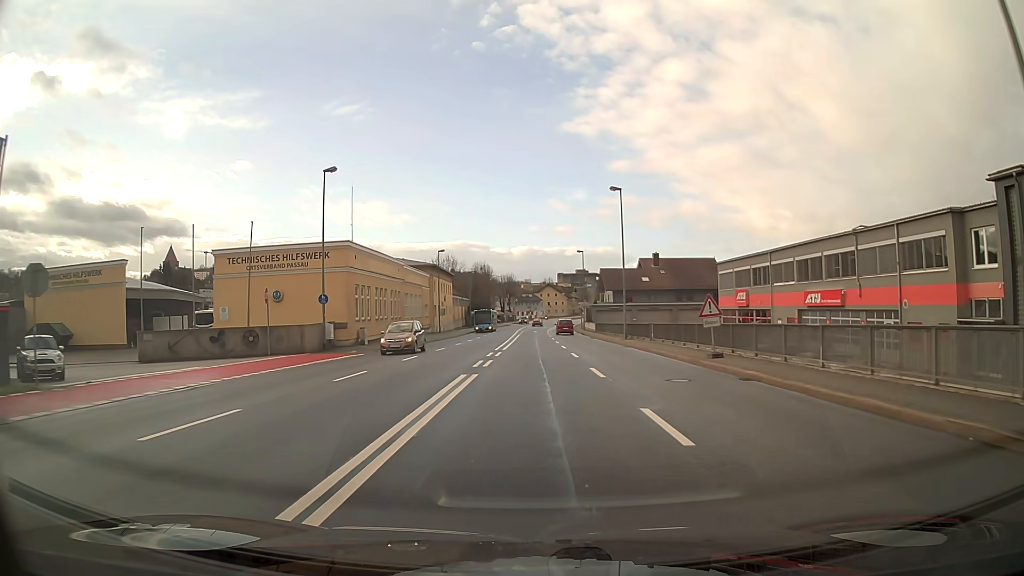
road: primary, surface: asphalt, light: Day
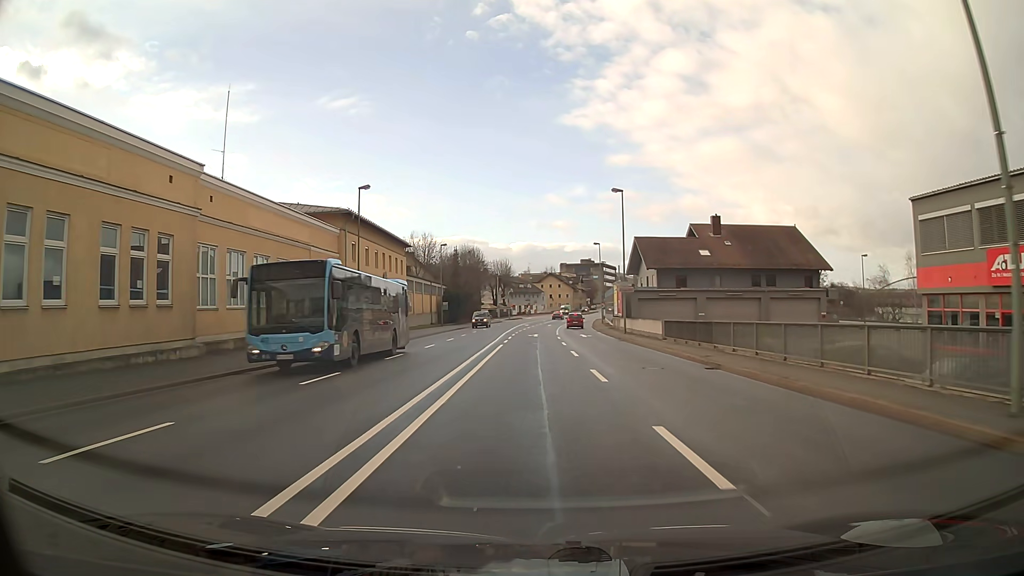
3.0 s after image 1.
(0.0, +38.2) m; 0°
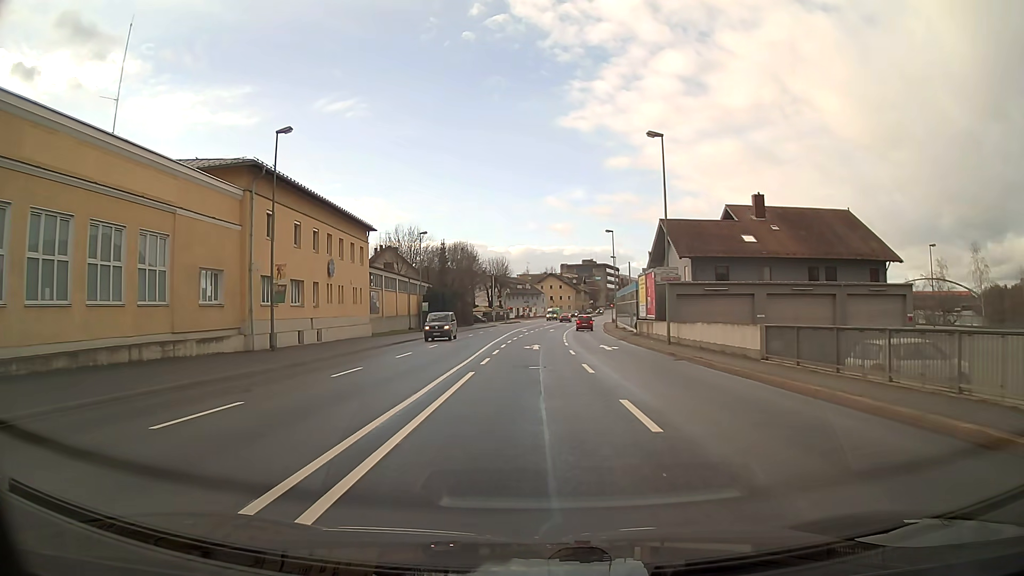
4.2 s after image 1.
(0.0, +15.3) m; 0°
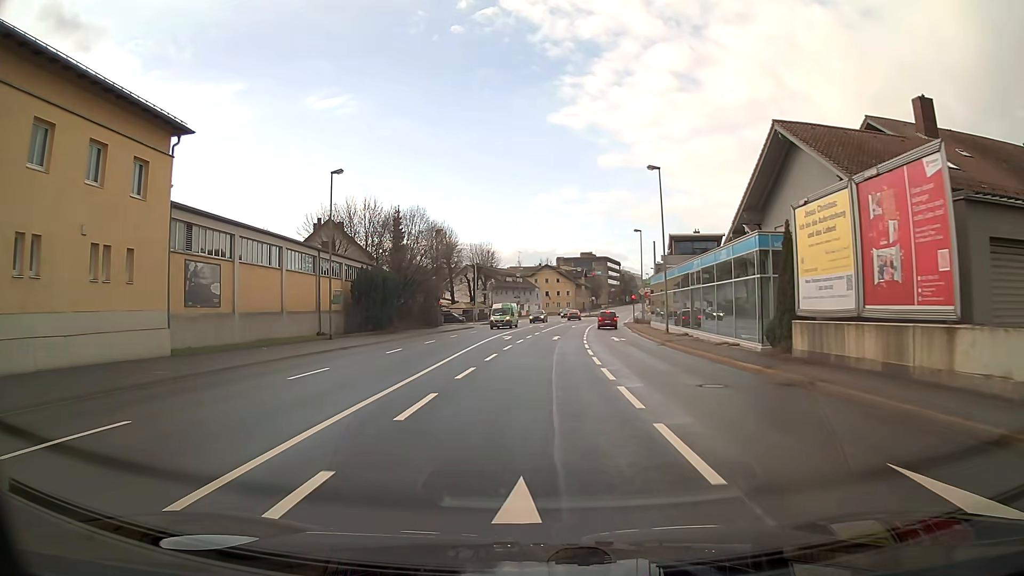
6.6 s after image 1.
(+0.2, +29.8) m; +1°
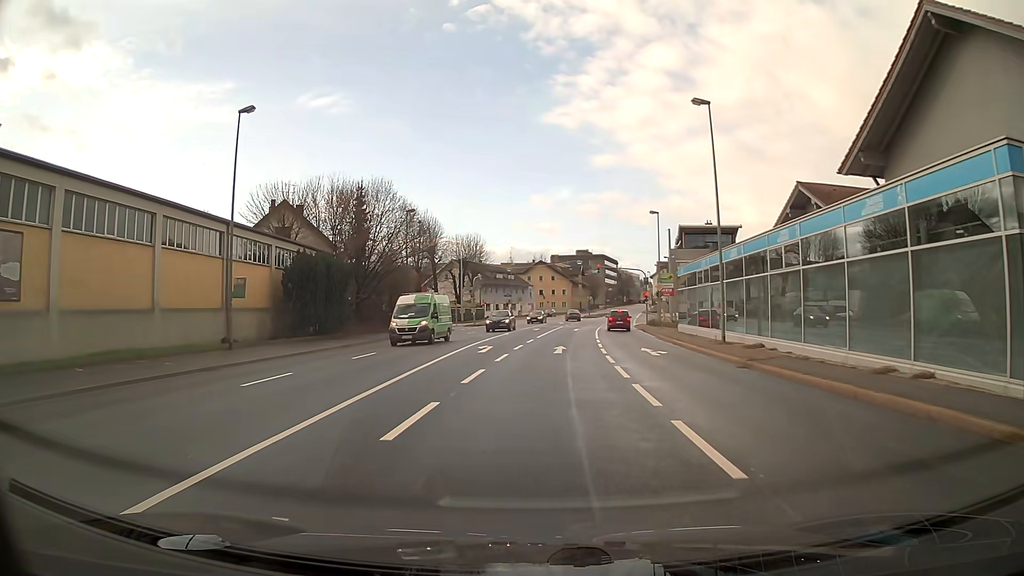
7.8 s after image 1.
(0.0, +13.4) m; 0°
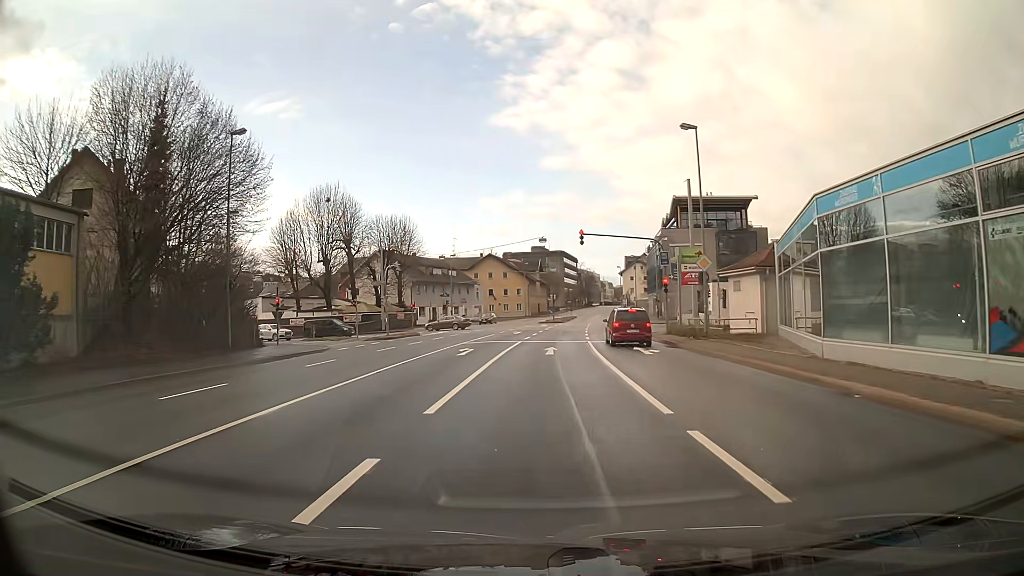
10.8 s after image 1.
(+1.0, +27.8) m; +4°
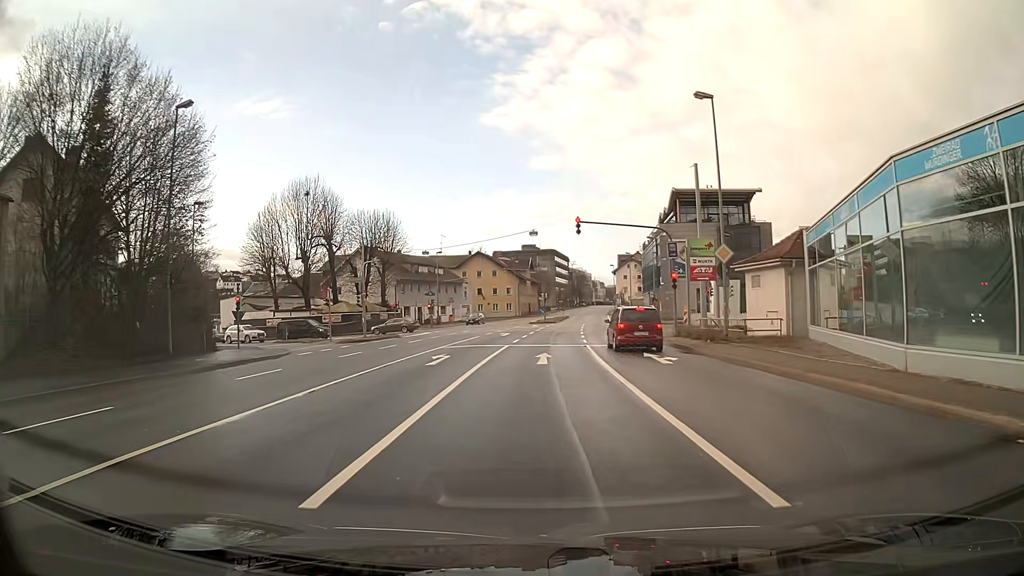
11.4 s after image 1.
(0.0, +4.7) m; +1°
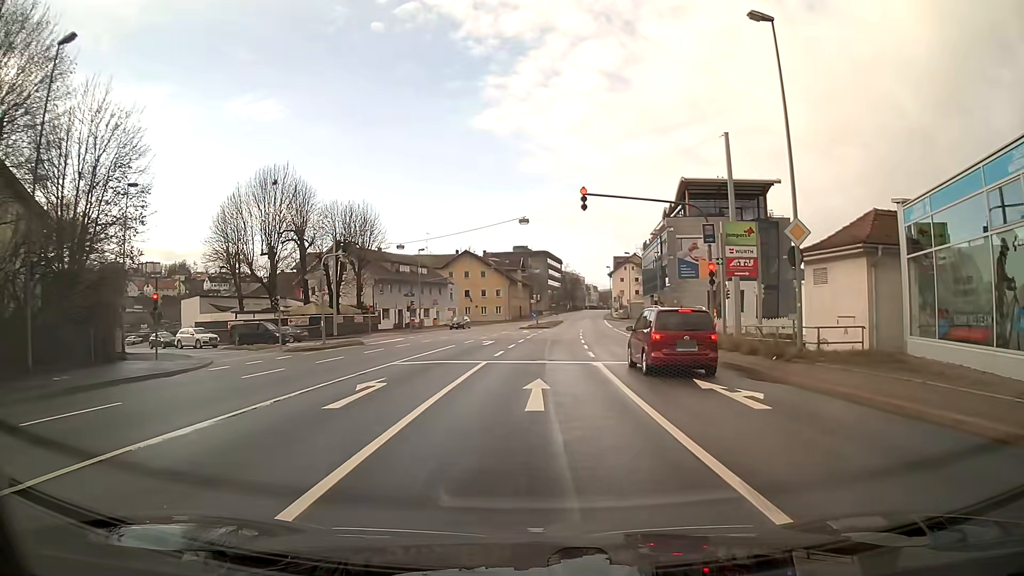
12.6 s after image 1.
(0.0, +8.3) m; 0°
